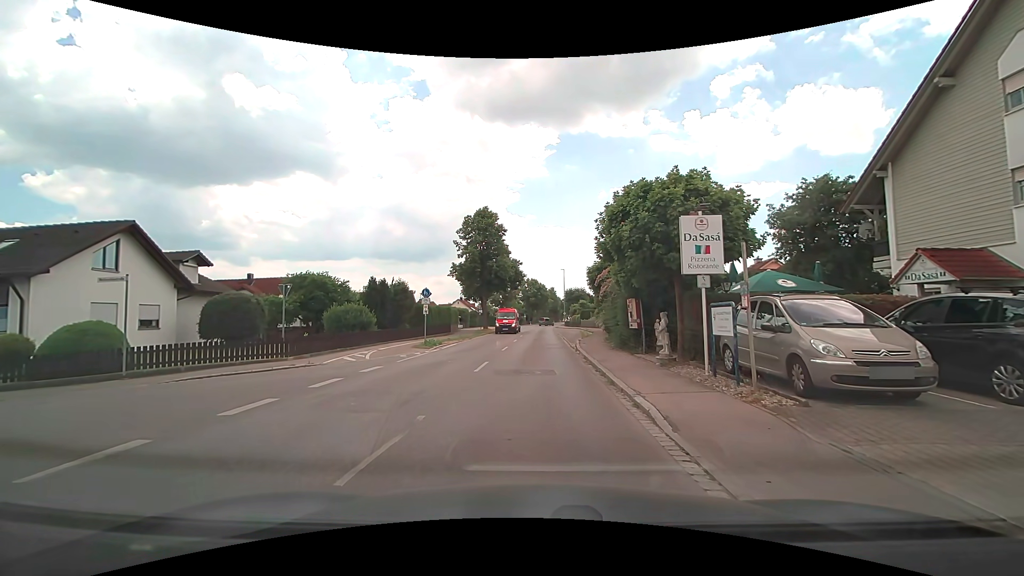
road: tertiary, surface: asphalt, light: Day
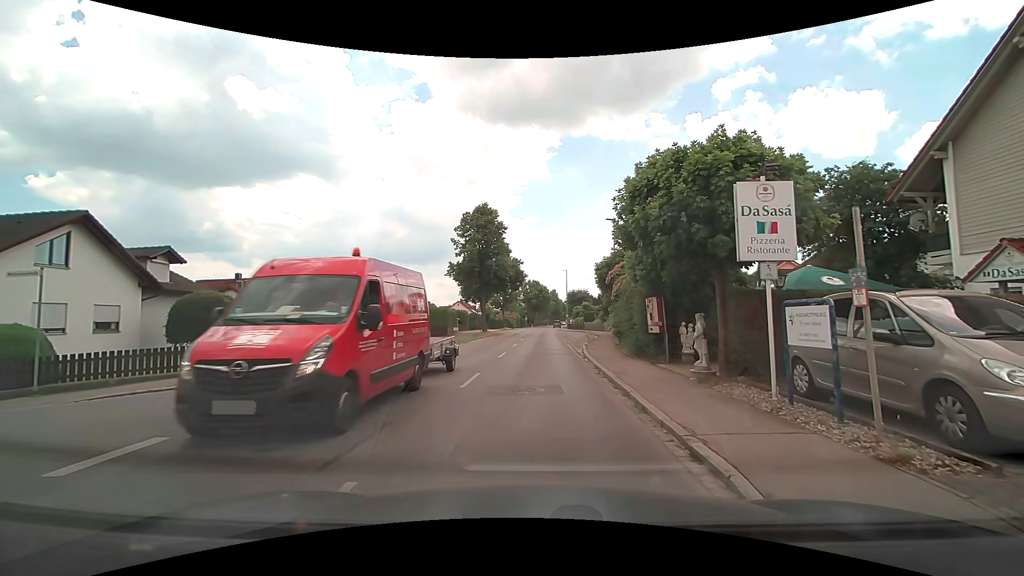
(0.0, +2.9) m; +2°
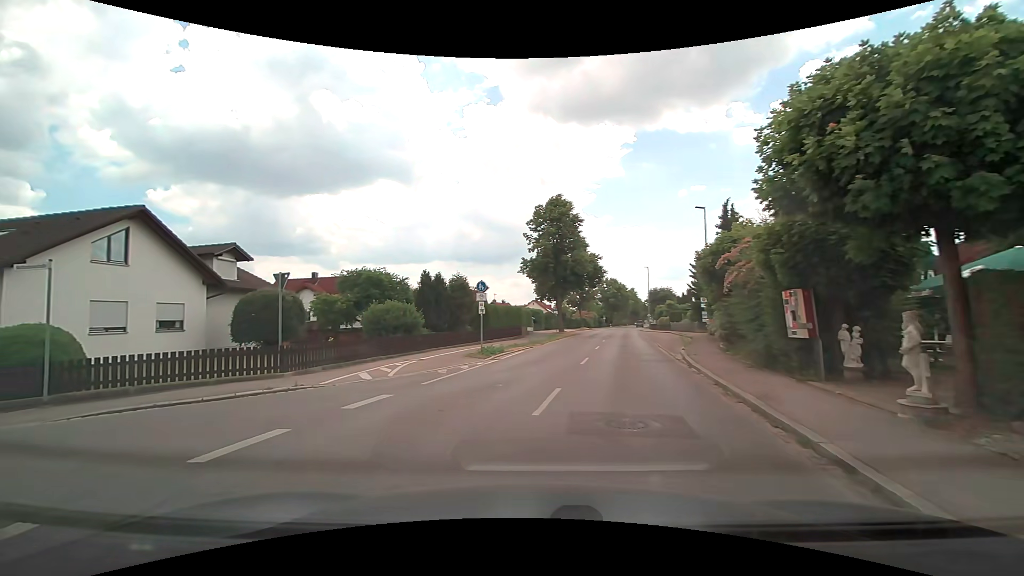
(-0.2, +3.3) m; -11°
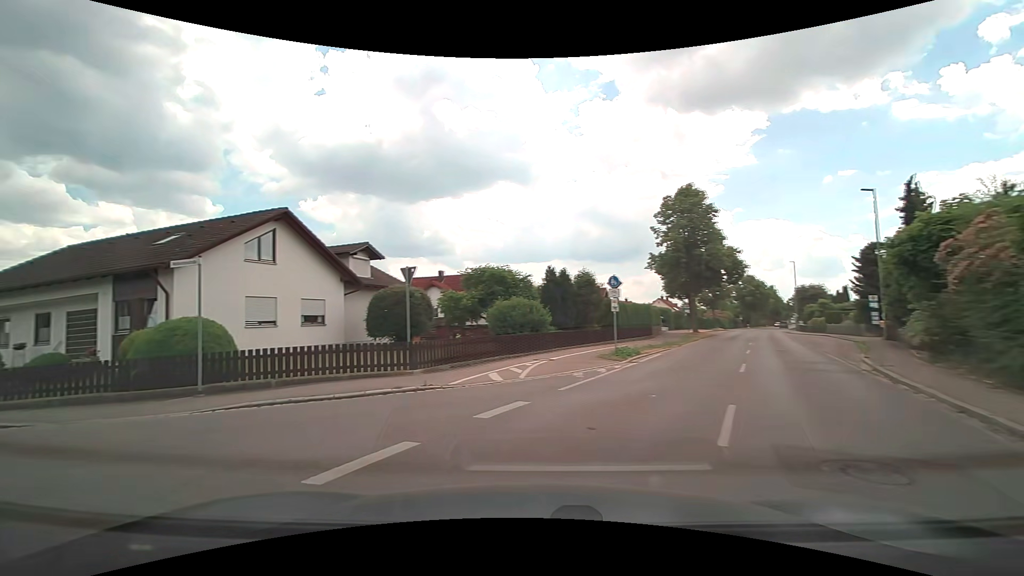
(-0.2, +1.6) m; -15°
